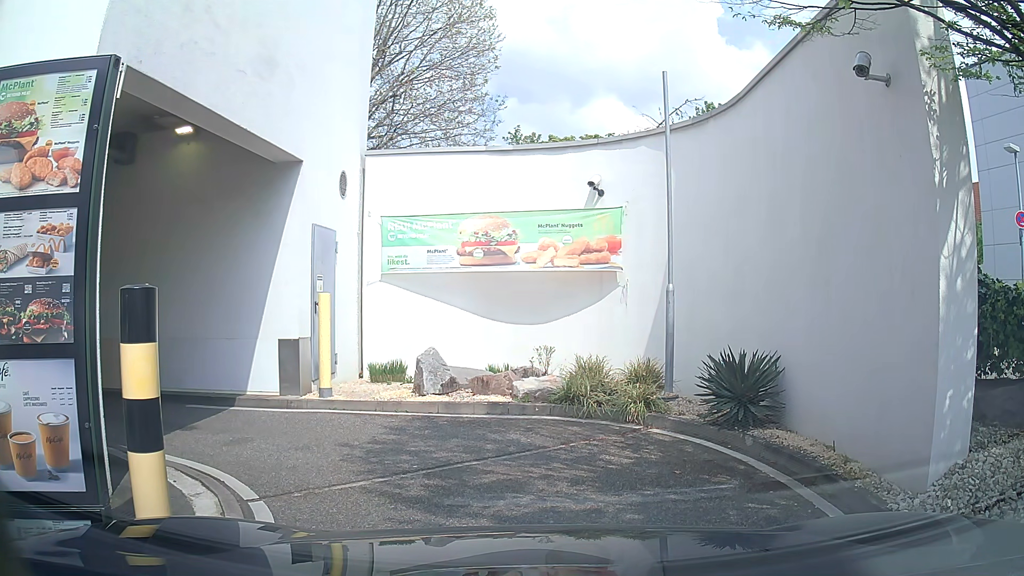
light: Day
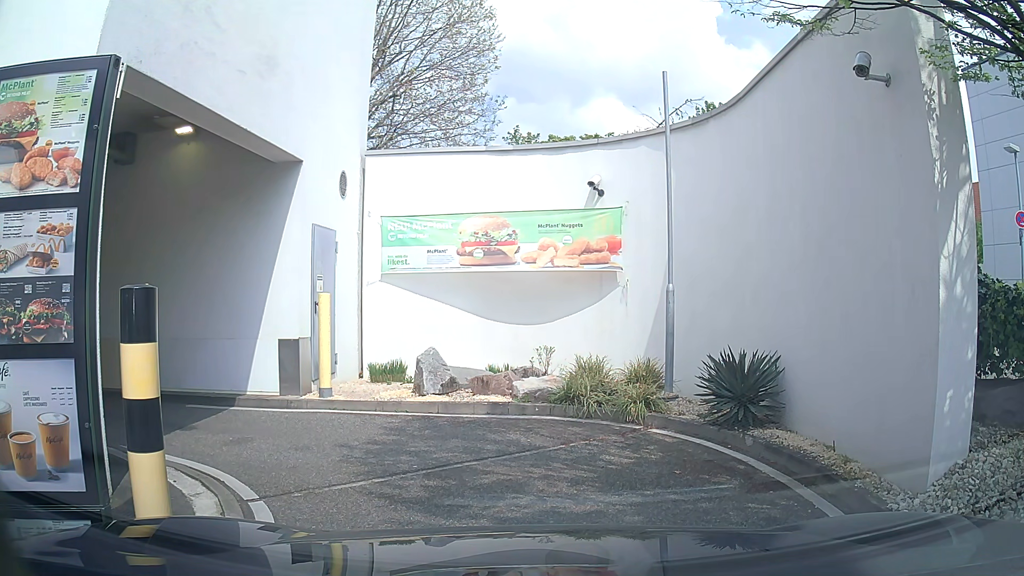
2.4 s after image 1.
(0.0, 0.0) m; 0°
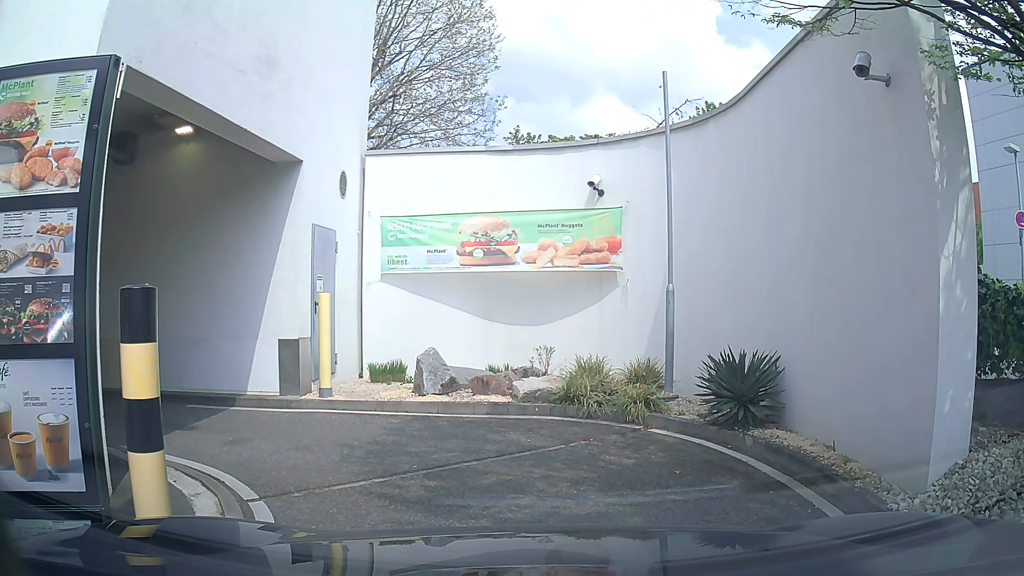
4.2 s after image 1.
(0.0, 0.0) m; 0°
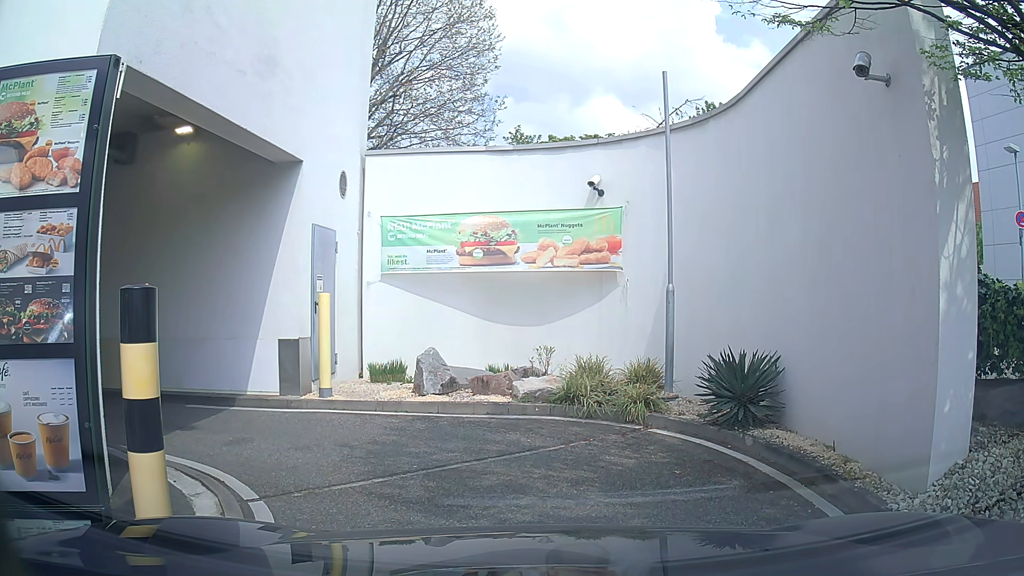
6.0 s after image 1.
(0.0, 0.0) m; 0°
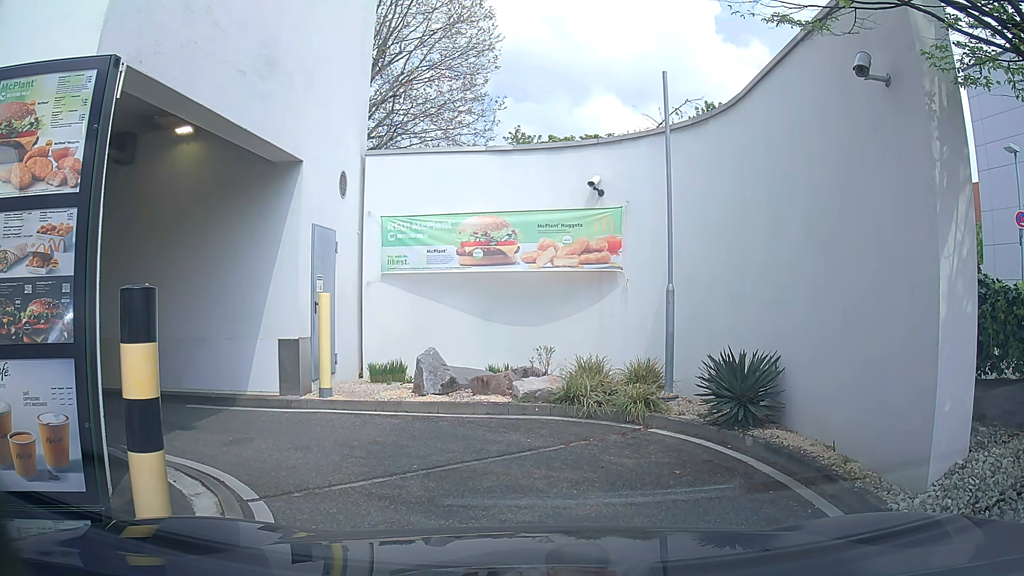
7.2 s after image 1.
(0.0, 0.0) m; 0°
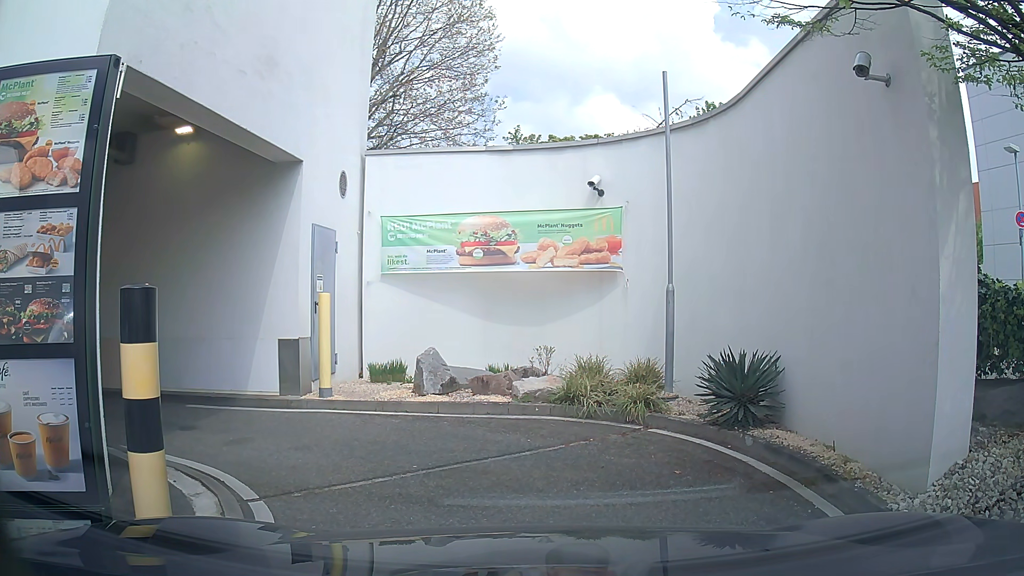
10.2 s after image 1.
(0.0, 0.0) m; 0°
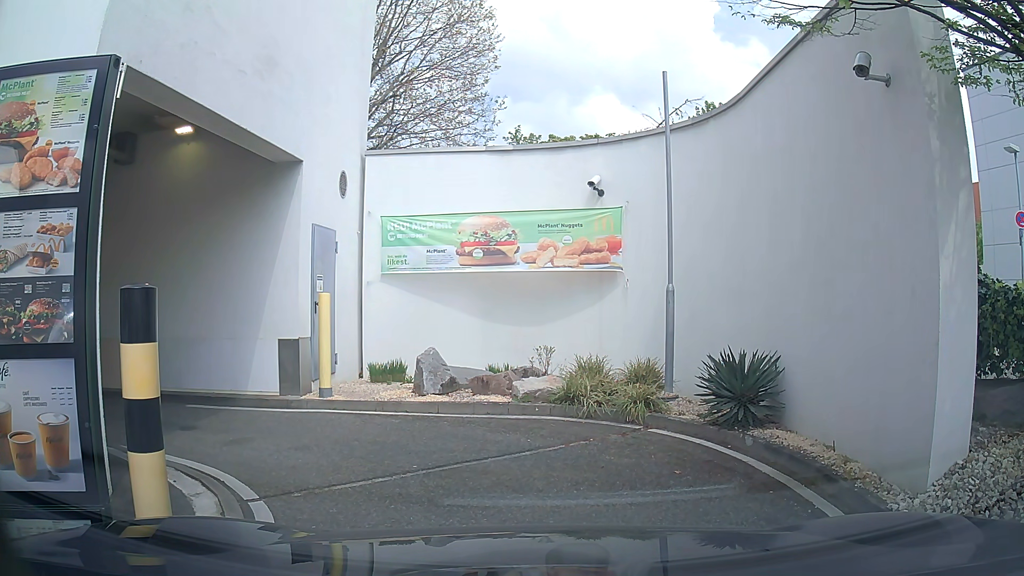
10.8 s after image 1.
(0.0, 0.0) m; 0°
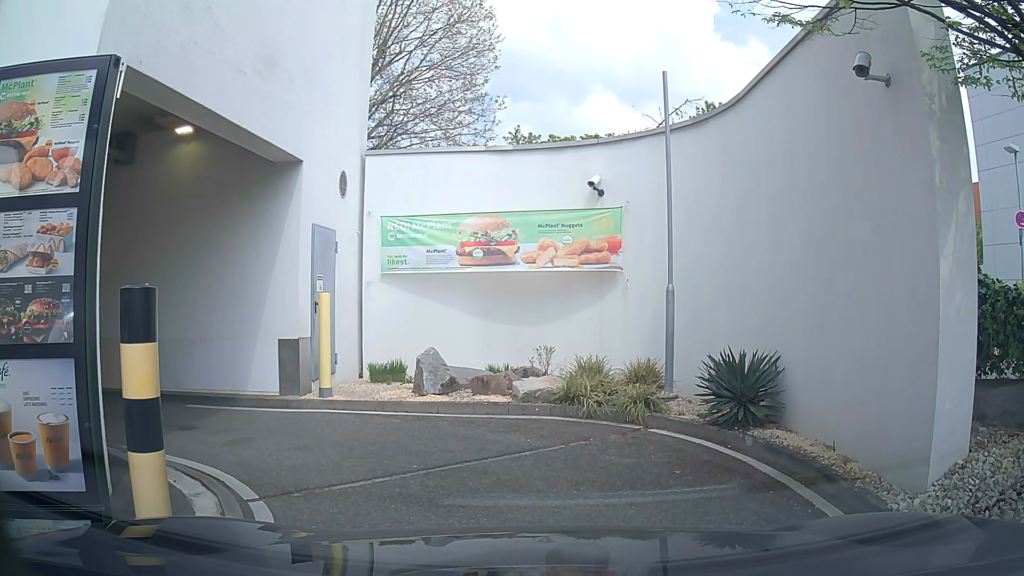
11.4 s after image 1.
(0.0, 0.0) m; 0°
